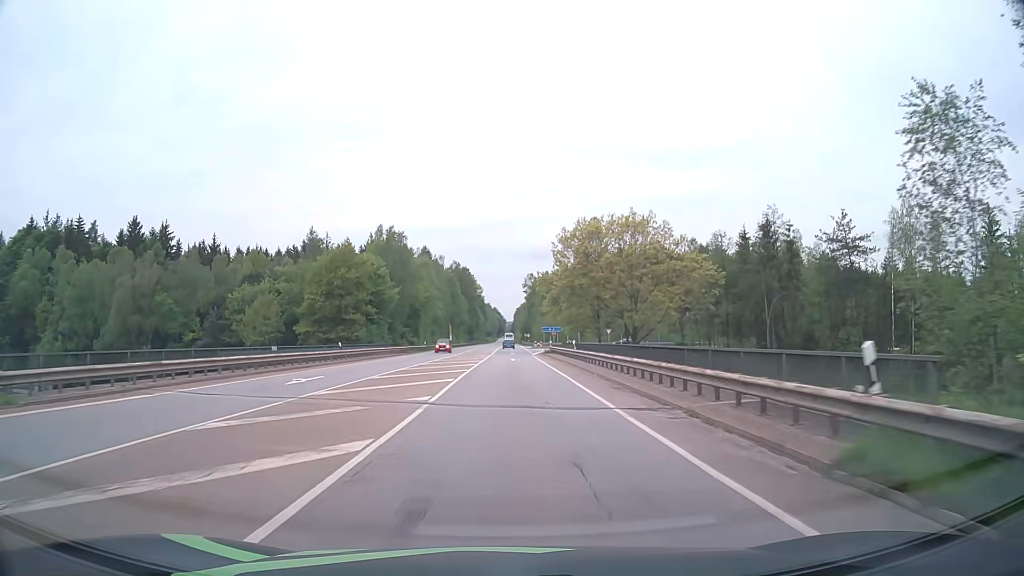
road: secondary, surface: asphalt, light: Day
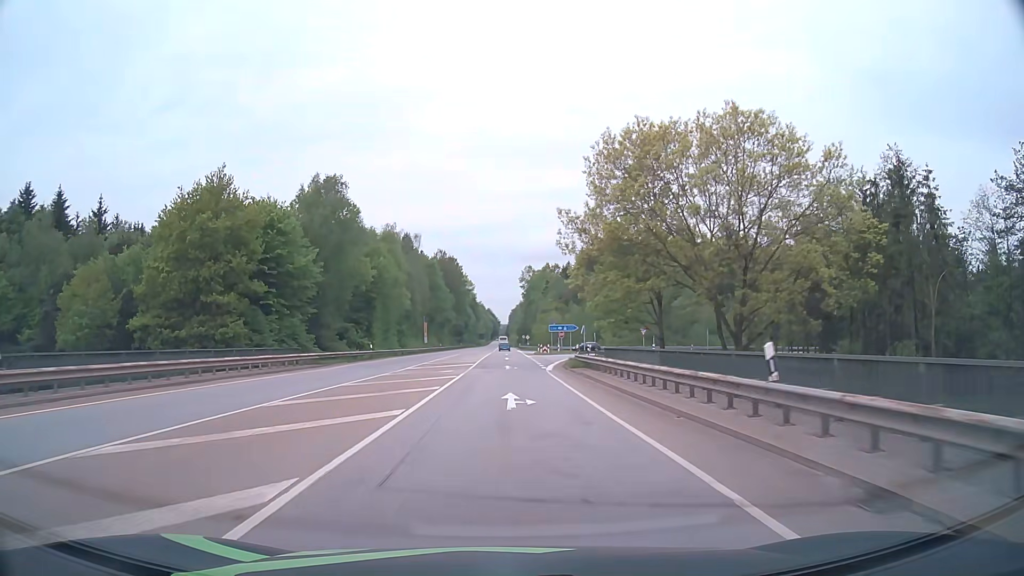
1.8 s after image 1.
(+0.1, +32.1) m; 0°
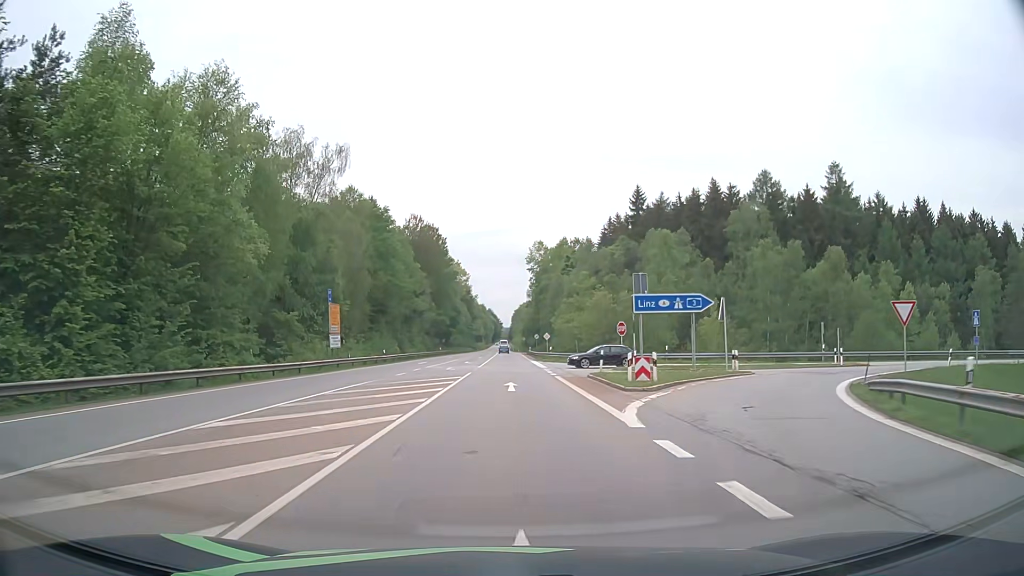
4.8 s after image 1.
(-0.2, +53.6) m; 0°
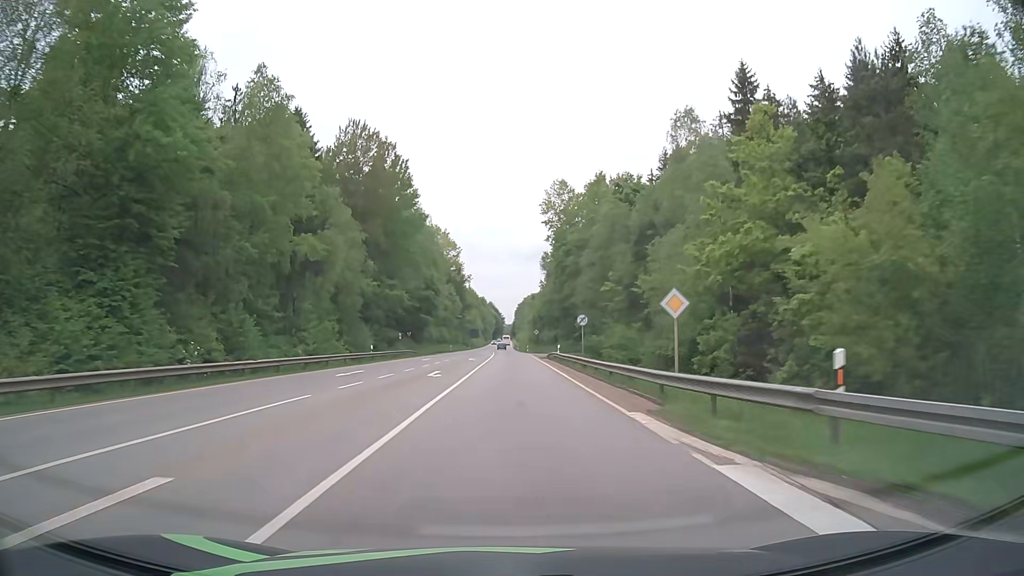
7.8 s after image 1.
(-0.2, +53.7) m; 0°
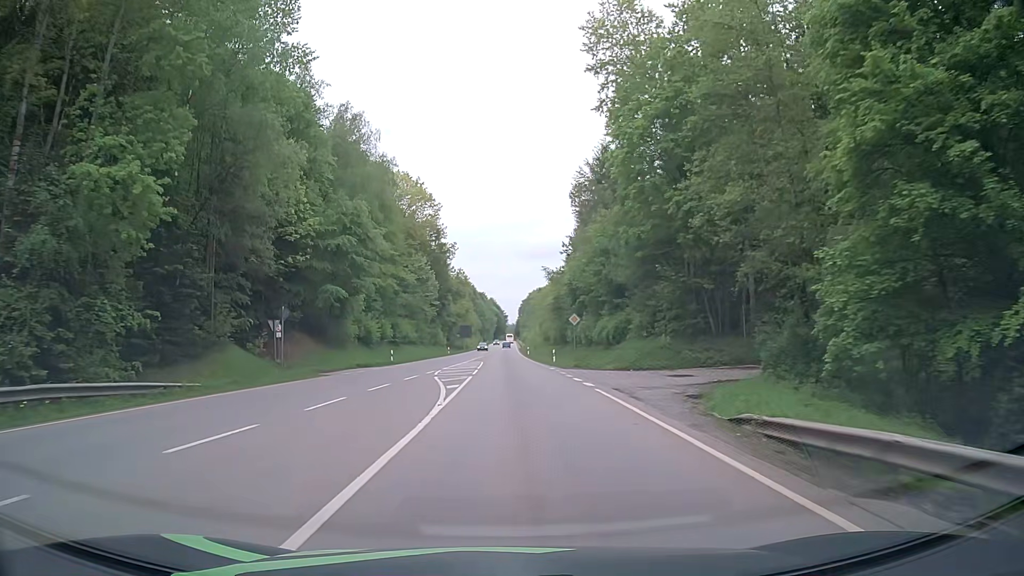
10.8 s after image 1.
(0.0, +53.8) m; 0°
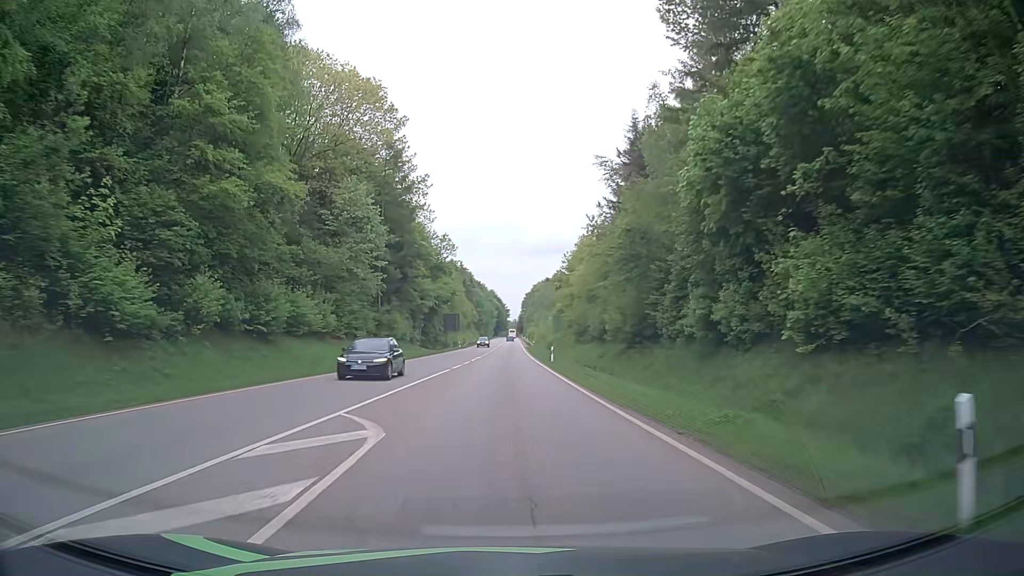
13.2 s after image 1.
(-0.3, +43.0) m; 0°
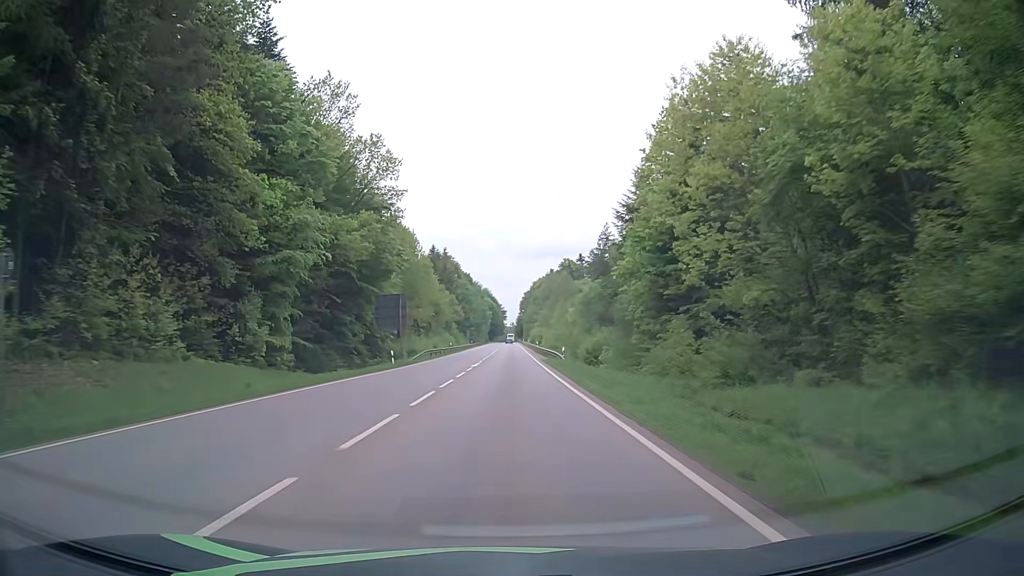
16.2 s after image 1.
(+0.2, +53.8) m; +1°
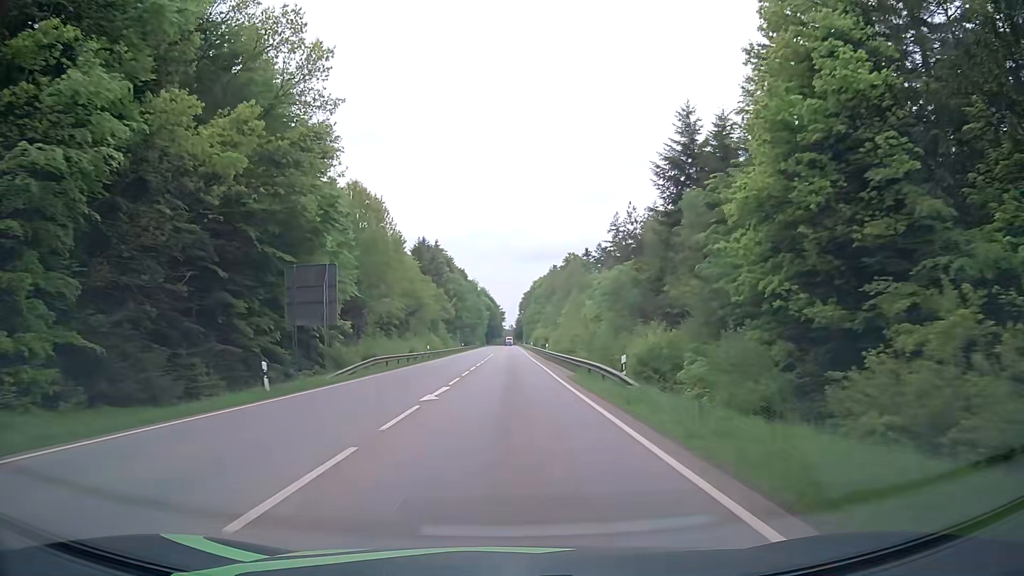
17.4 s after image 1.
(0.0, +21.9) m; 0°
(0, +10) (0, +20) (0, +30) (0, +40) (0, +50) (0, +60) (0, +70) (0, +80) (0, +90) (0, +100) m
